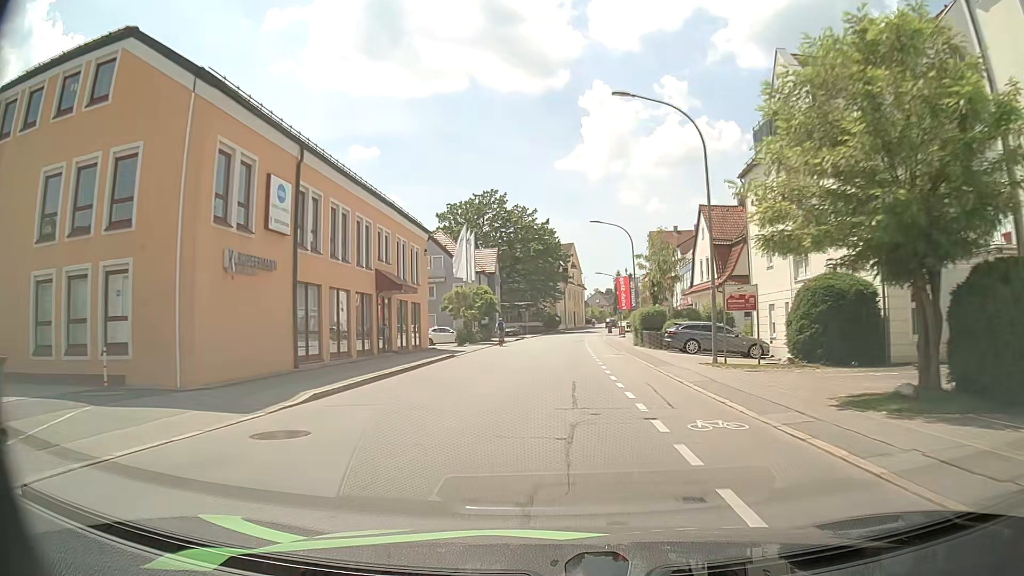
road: tertiary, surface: asphalt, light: Day
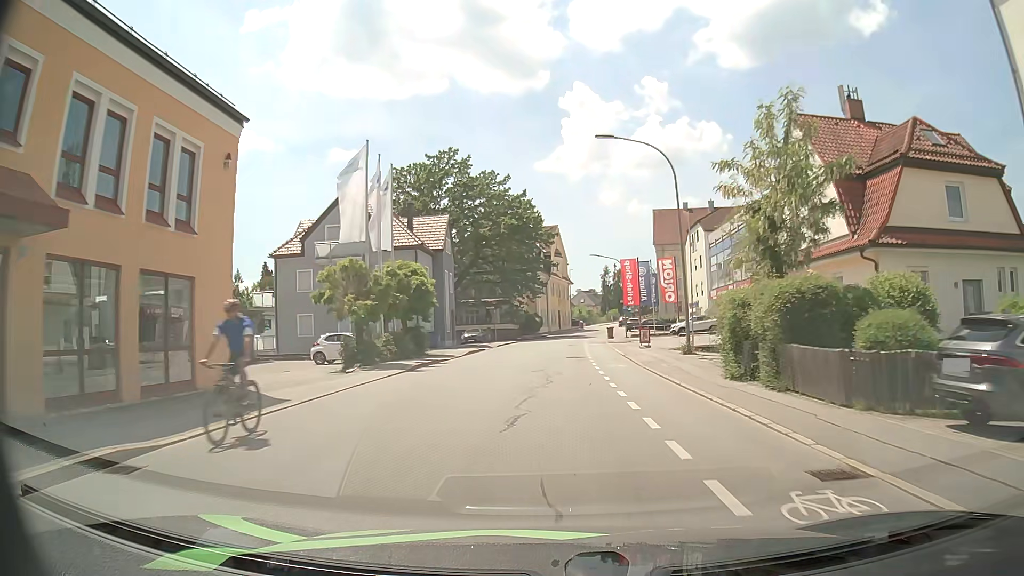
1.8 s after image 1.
(+0.4, +23.8) m; +2°
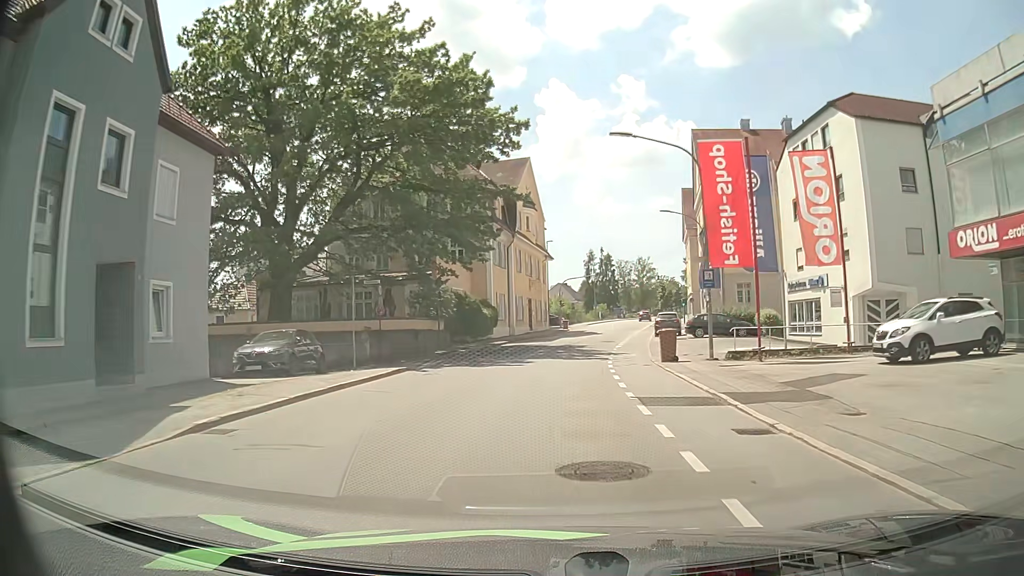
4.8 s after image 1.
(+0.8, +39.2) m; +2°
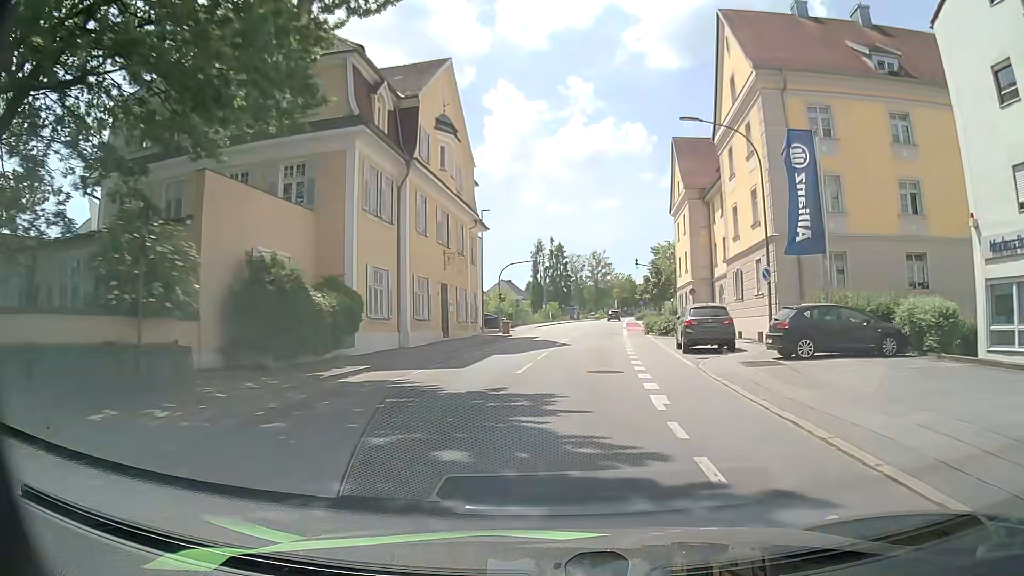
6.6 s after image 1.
(+0.7, +23.1) m; +5°
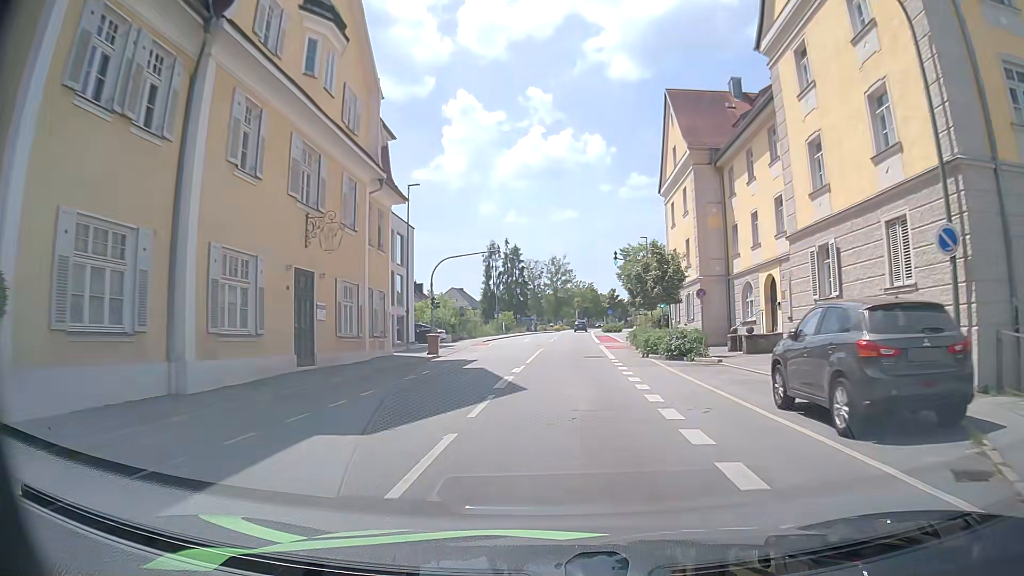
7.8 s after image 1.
(+0.4, +14.8) m; +4°
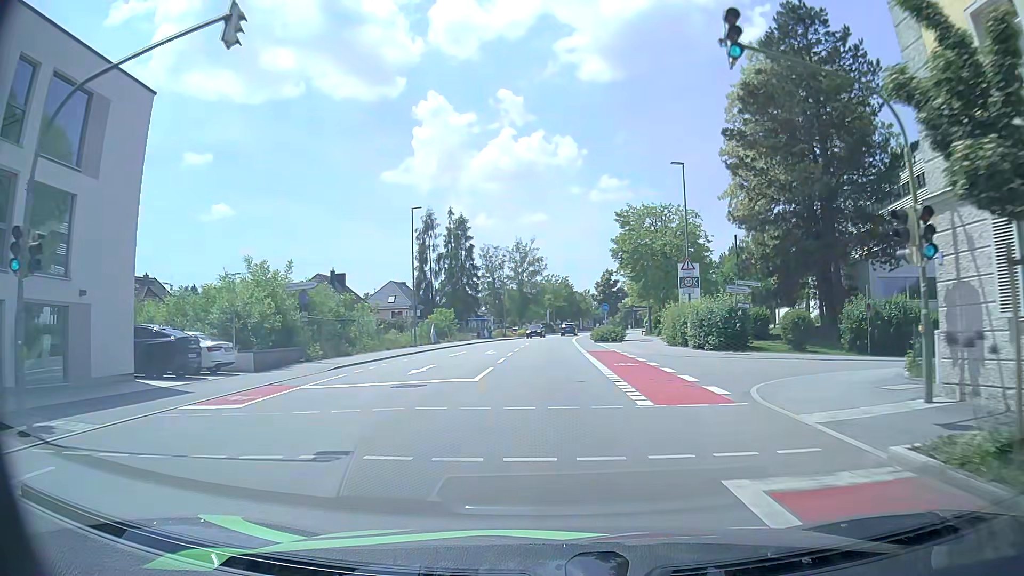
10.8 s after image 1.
(+0.8, +34.7) m; +2°
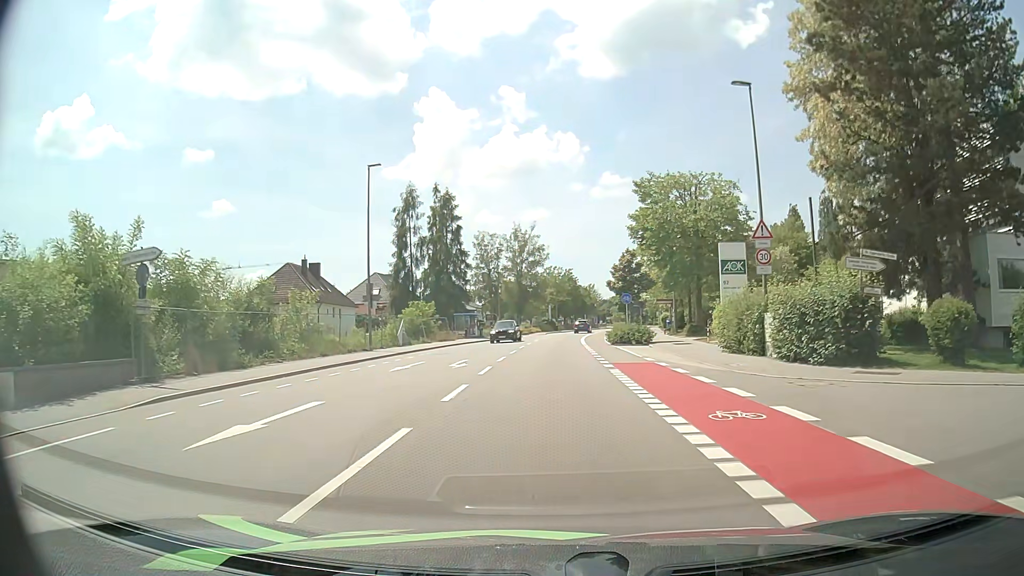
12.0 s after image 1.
(0.0, +12.9) m; 0°
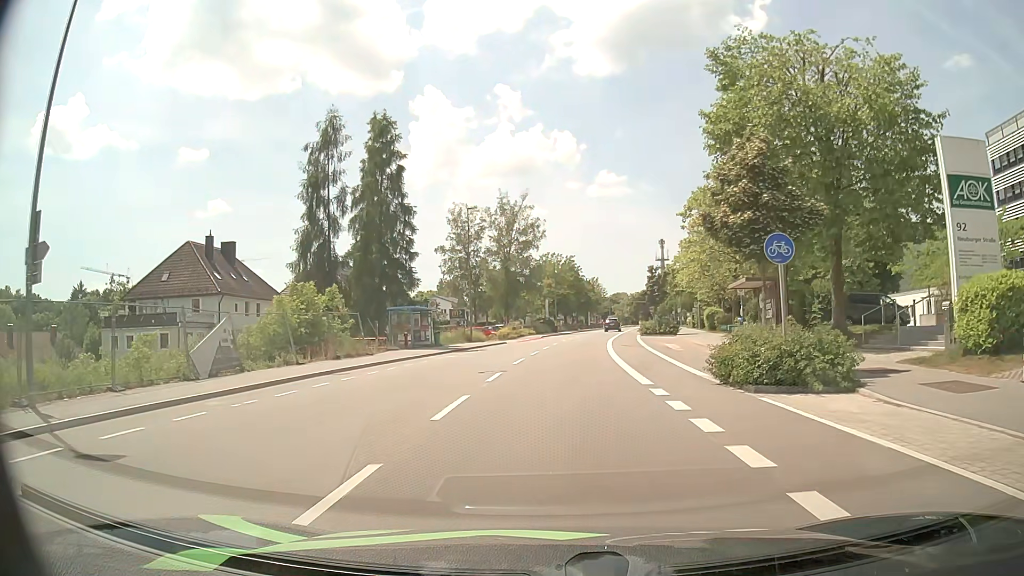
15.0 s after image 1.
(0.0, +25.7) m; 0°
(0, +10) (0, +20) (+1, +30) (+2, +40) (+3, +50) (+4, +60) (+6, +70) (+7, +80) (+9, +89) (+11, +99) m
